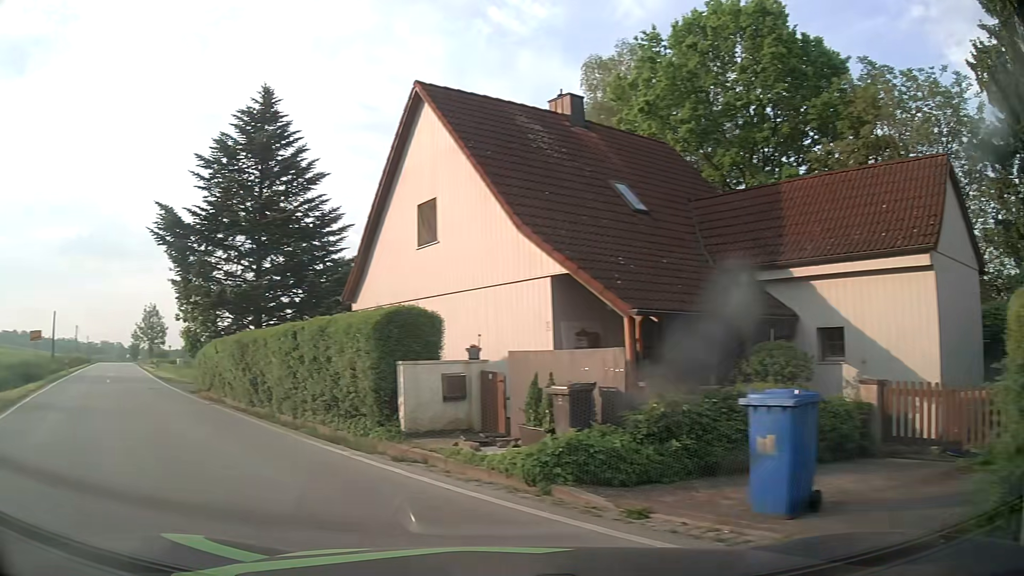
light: Day
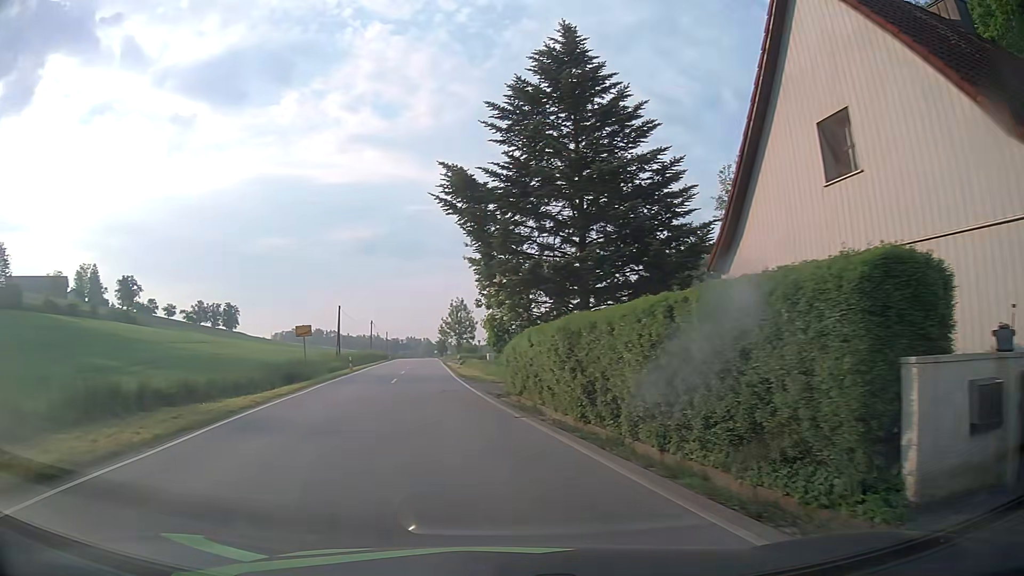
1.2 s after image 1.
(-1.7, +5.7) m; -27°
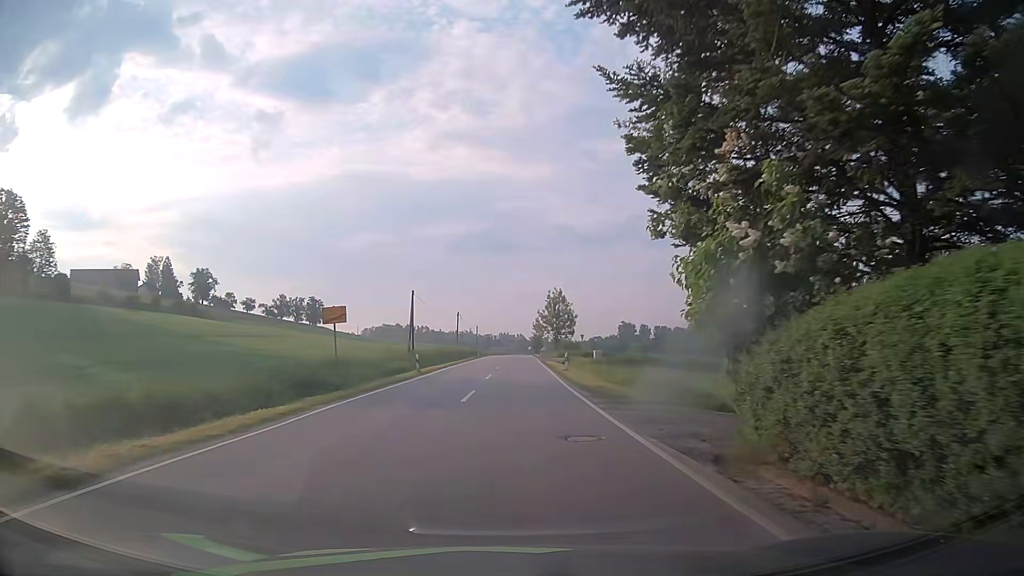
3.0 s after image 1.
(-1.8, +13.6) m; -9°
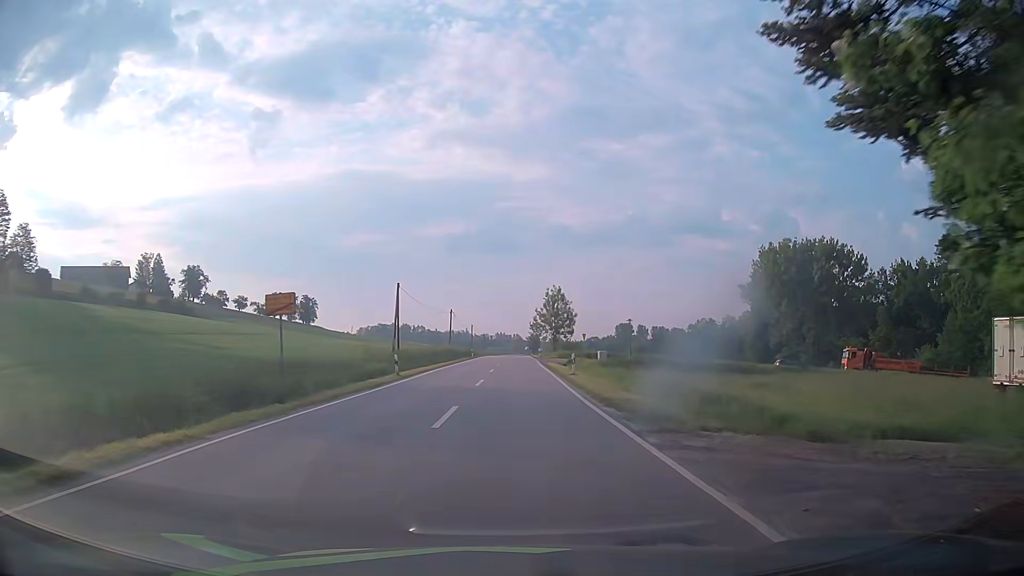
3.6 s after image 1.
(0.0, +5.9) m; -1°
